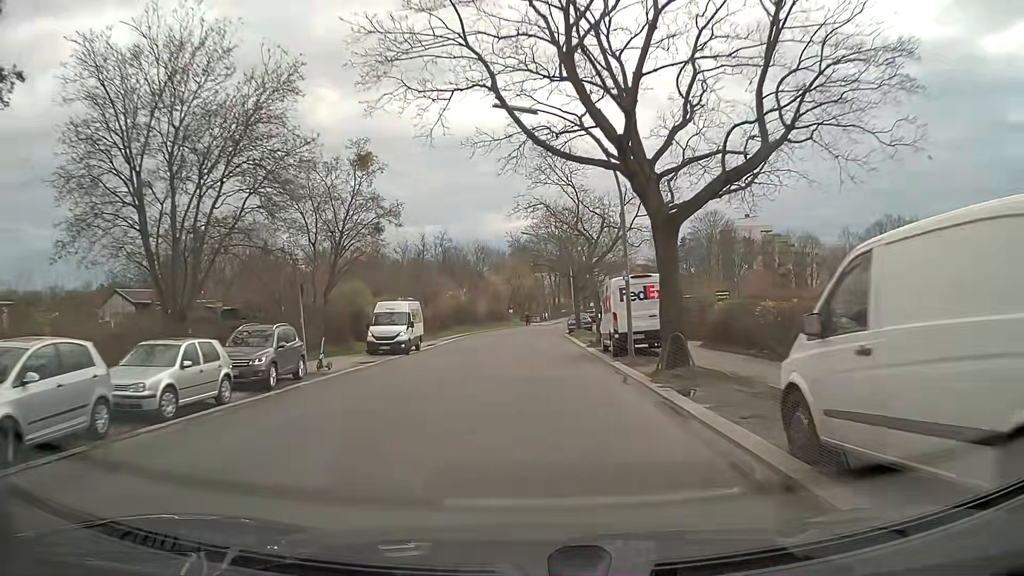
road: tertiary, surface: asphalt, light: Day
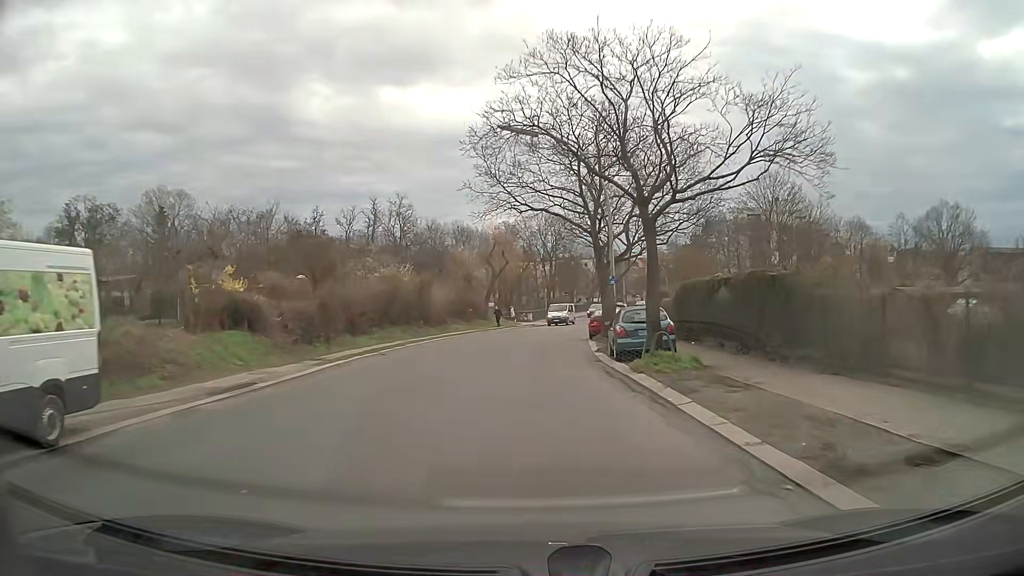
(-0.1, +28.7) m; 0°
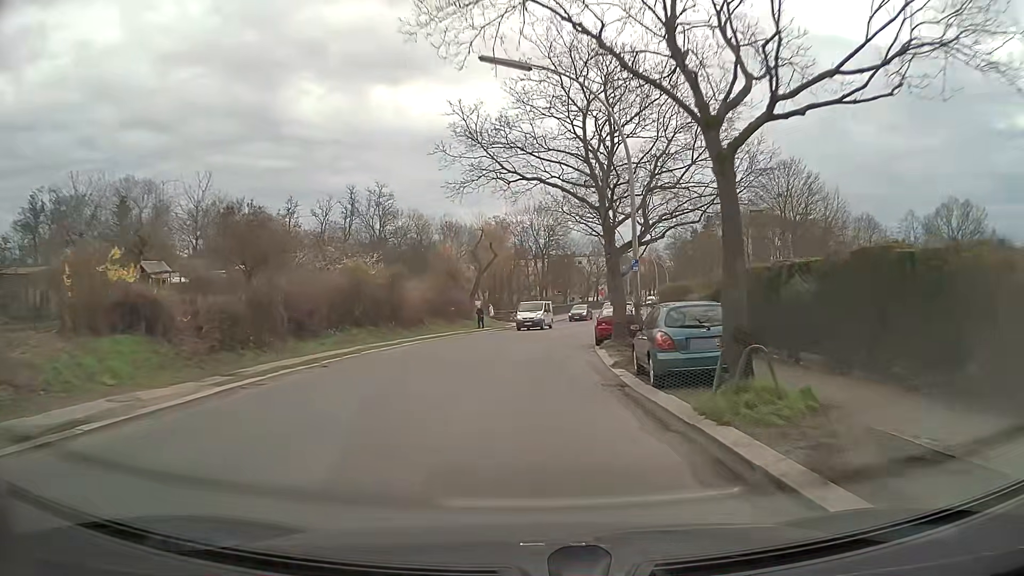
(+0.1, +6.6) m; +1°
